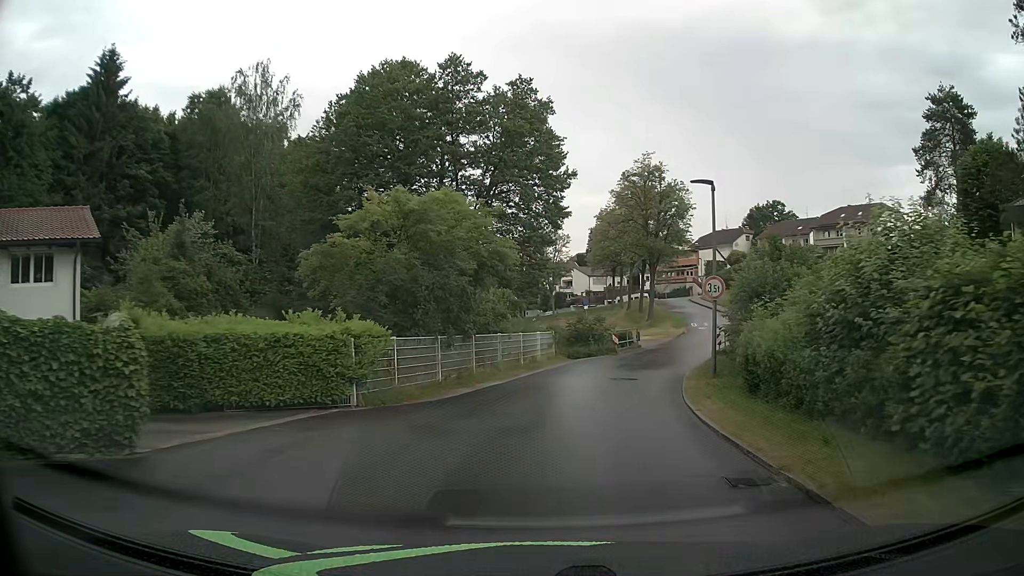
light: Day
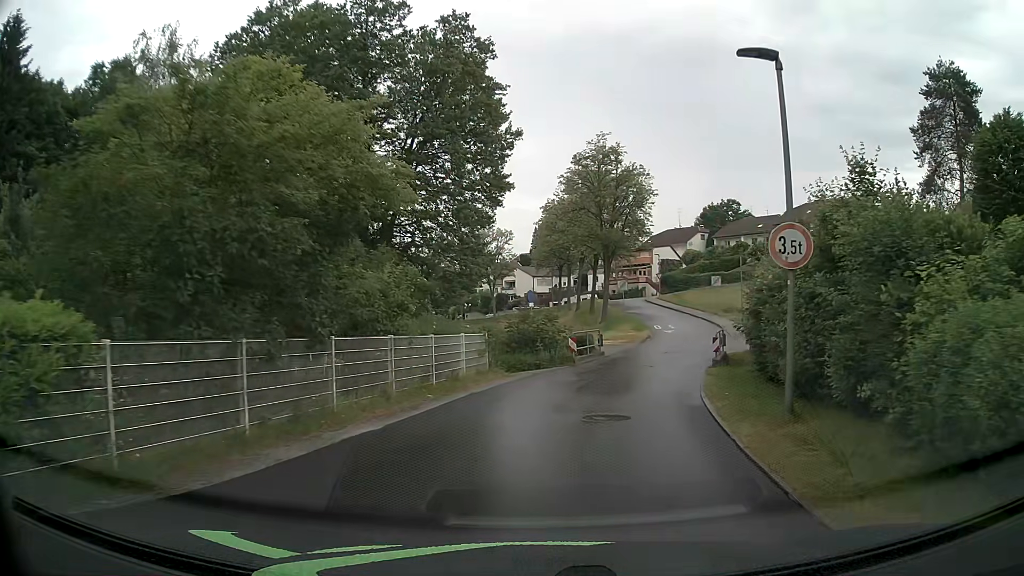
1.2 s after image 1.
(+0.5, +8.6) m; +6°
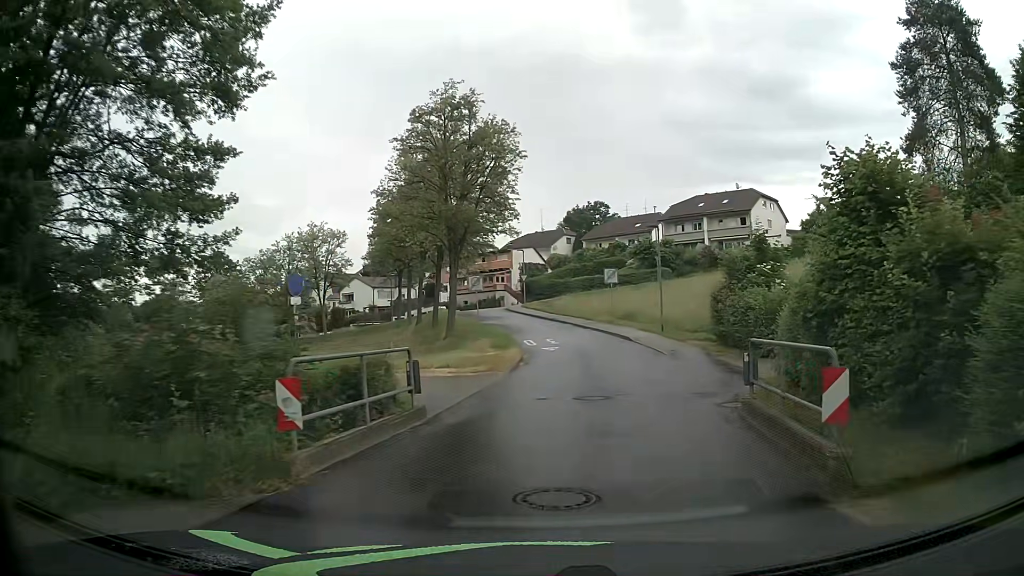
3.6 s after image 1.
(+1.8, +17.4) m; +12°
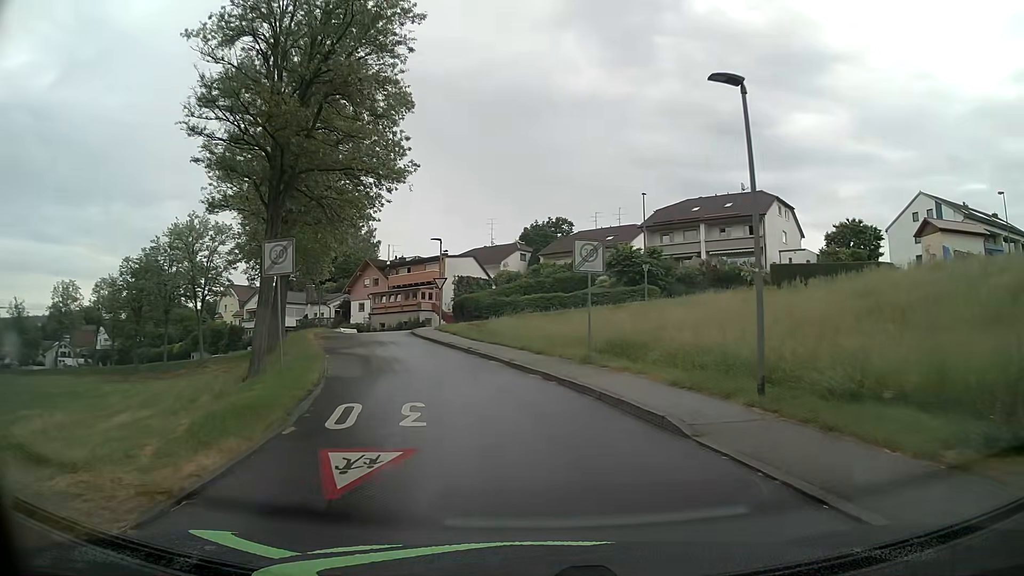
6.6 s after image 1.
(+1.7, +22.2) m; +2°
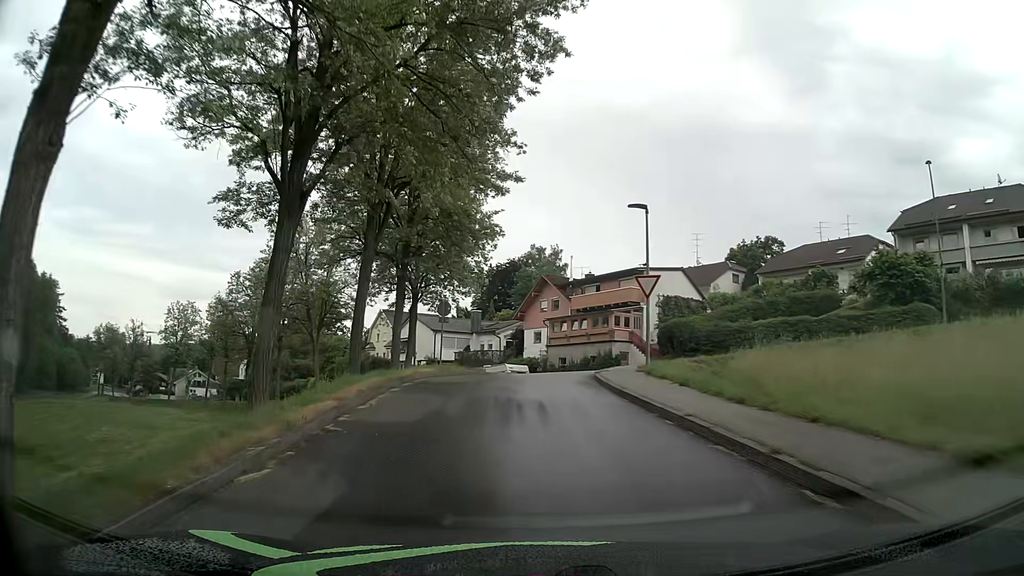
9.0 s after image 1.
(-2.2, +17.1) m; -15°
(-1, +10) (-1, +20) (+3, +29) (+4, +39) (-2, +47) (-8, +55) (-15, +62) (-22, +69) (-30, +76) (-37, +82) m
